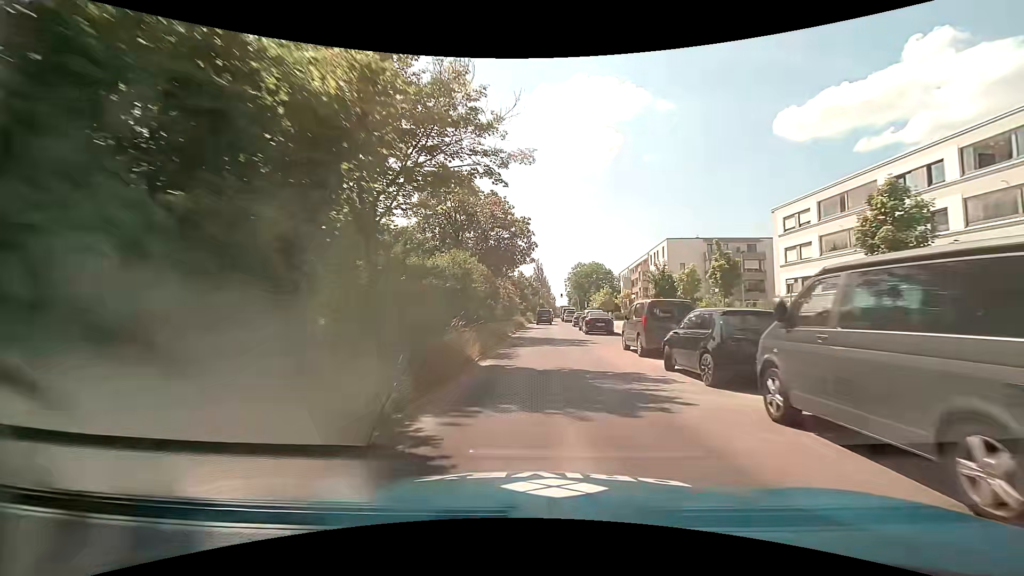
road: secondary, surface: asphalt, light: Day
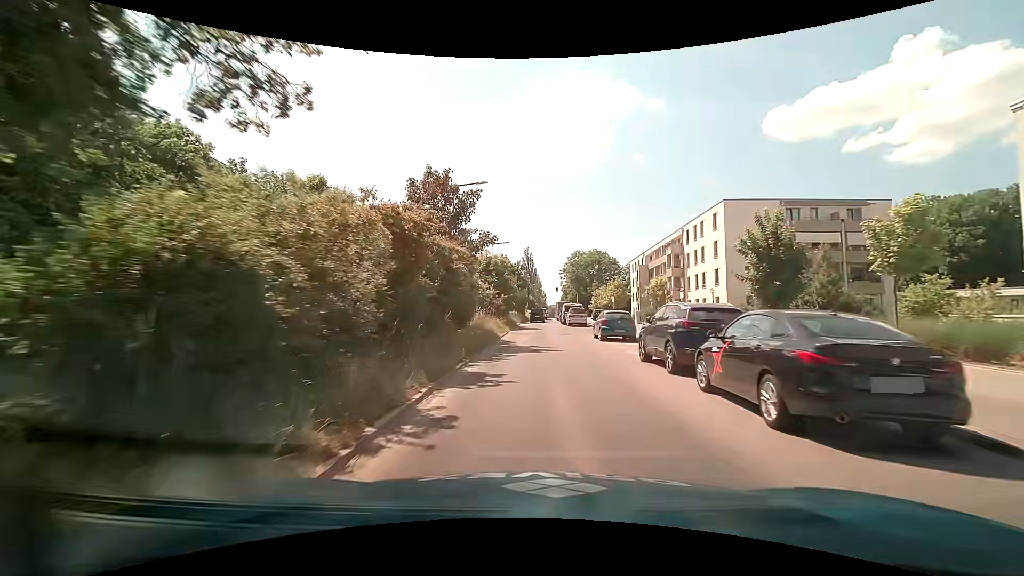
(+0.4, +25.7) m; +2°
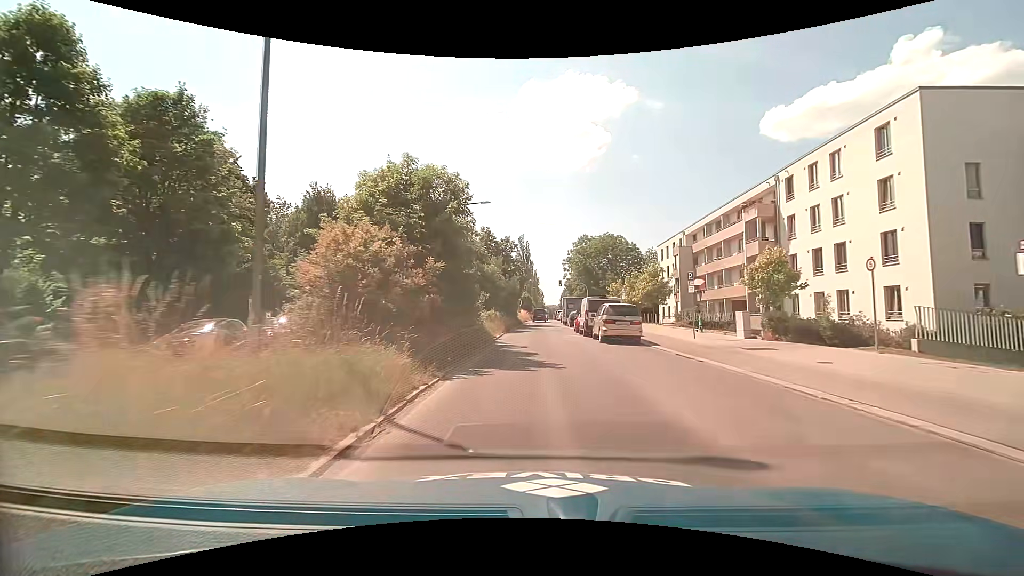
(-0.3, +24.9) m; -2°
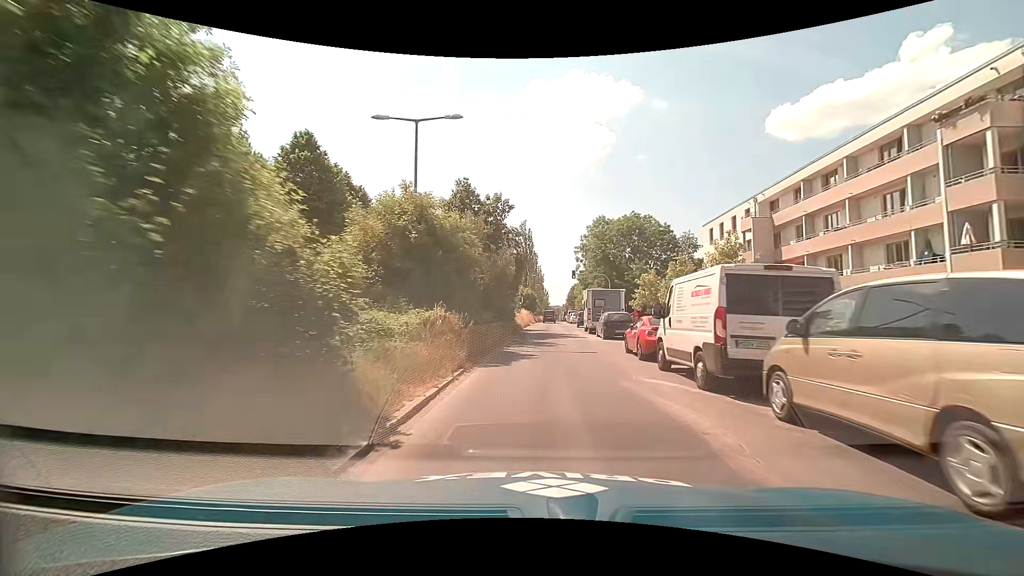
(+0.4, +18.8) m; 0°
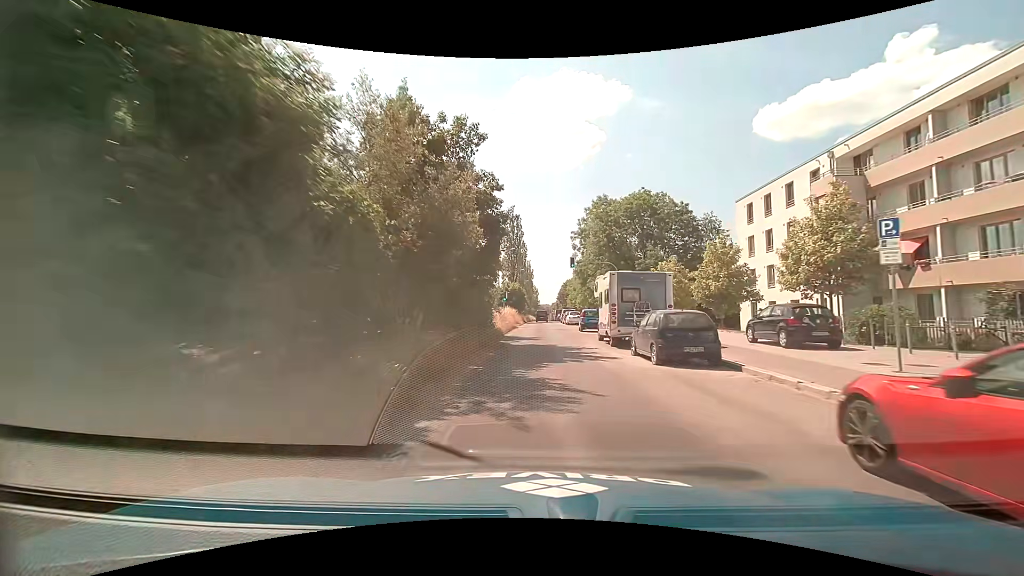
(+0.4, +12.7) m; +2°
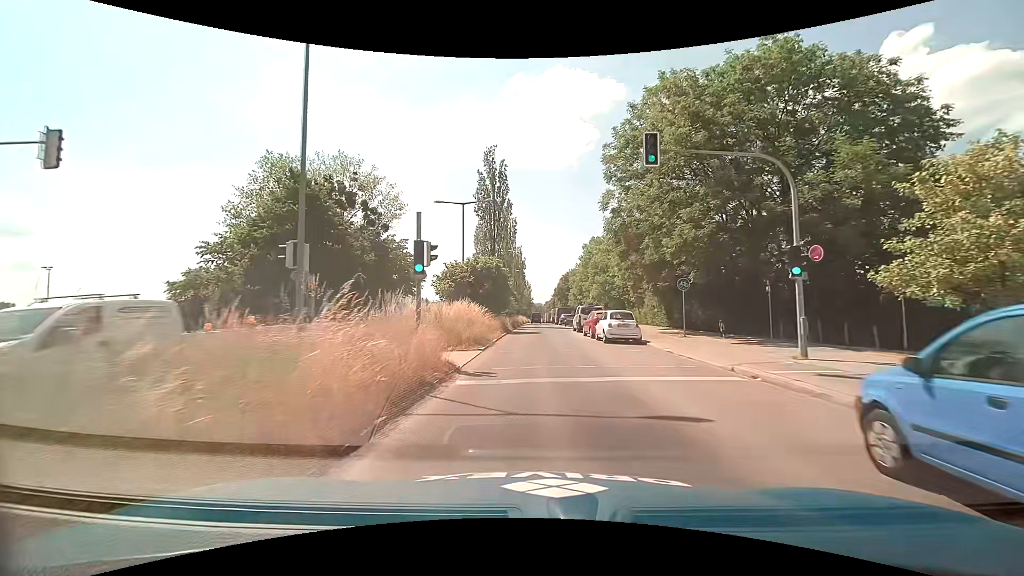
(+0.1, +31.5) m; +1°
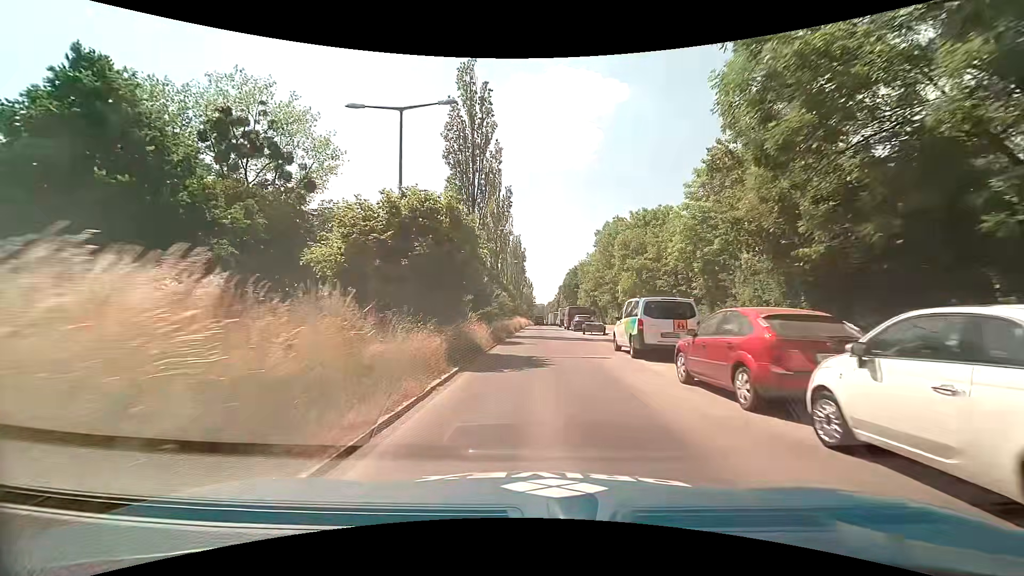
(+0.1, +19.6) m; 0°
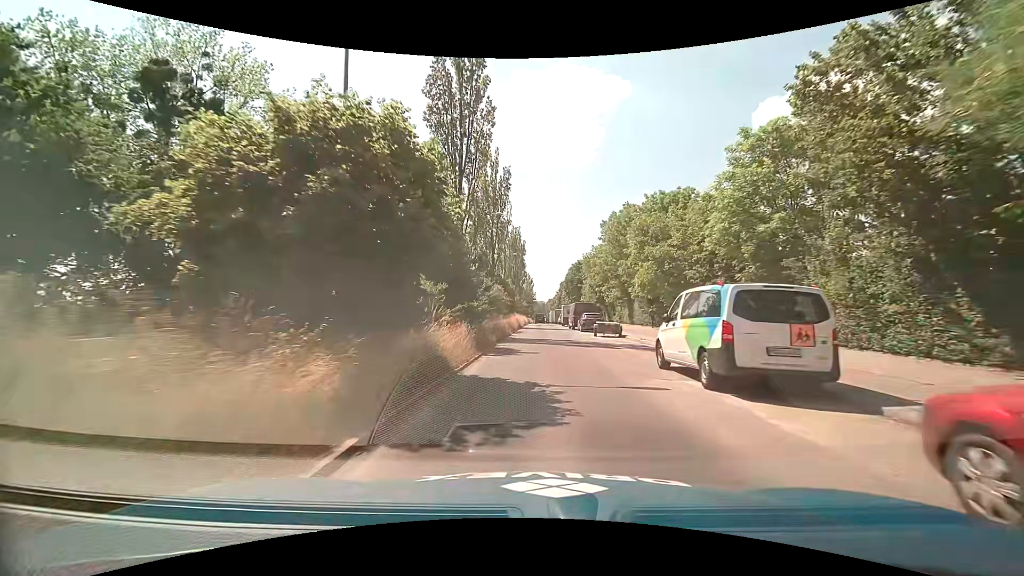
(0.0, +6.5) m; 0°
(0, +10) (0, +20) (0, +30) (+1, +40) (+1, +50) (+1, +60) (+1, +70) (+1, +80) (+1, +90) (+1, +100) m
